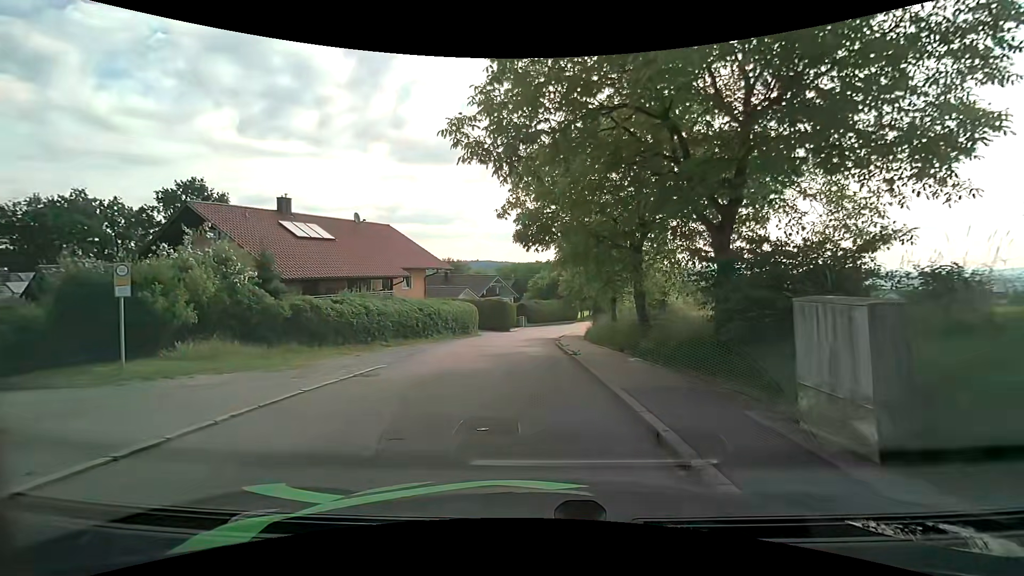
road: unclassified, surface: asphalt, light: Day
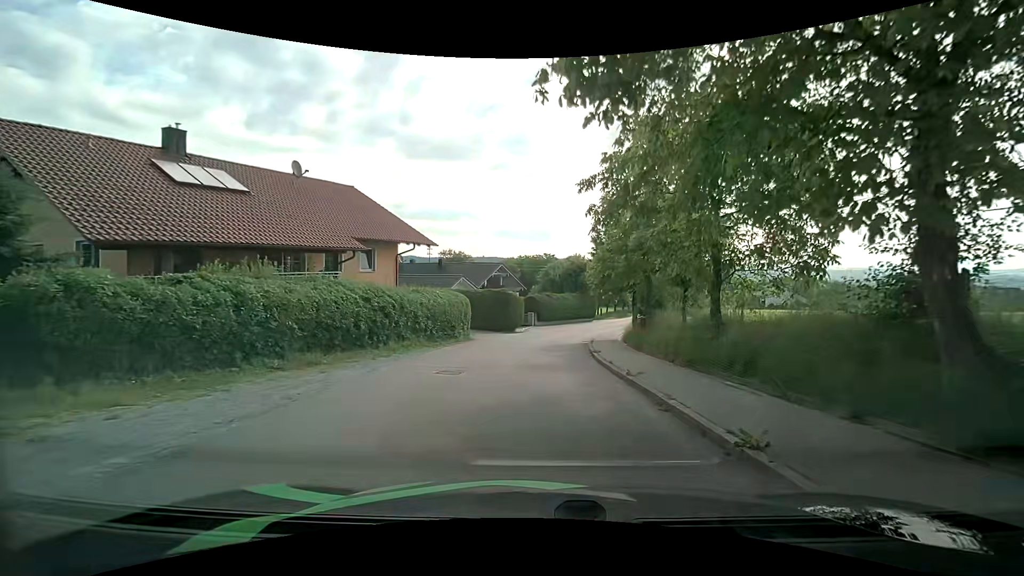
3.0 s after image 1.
(-0.5, +12.0) m; +1°
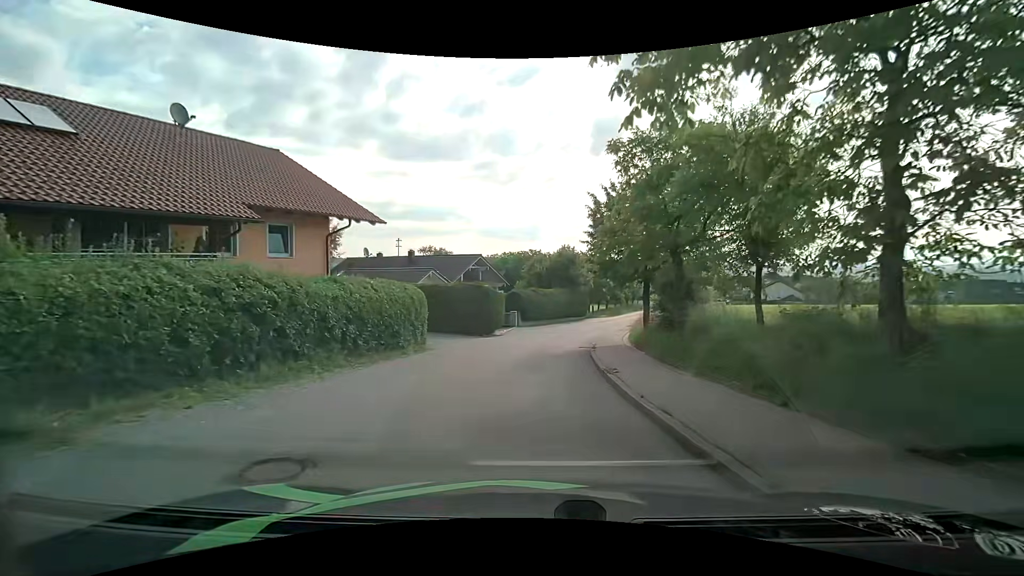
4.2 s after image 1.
(+0.1, +7.2) m; +1°
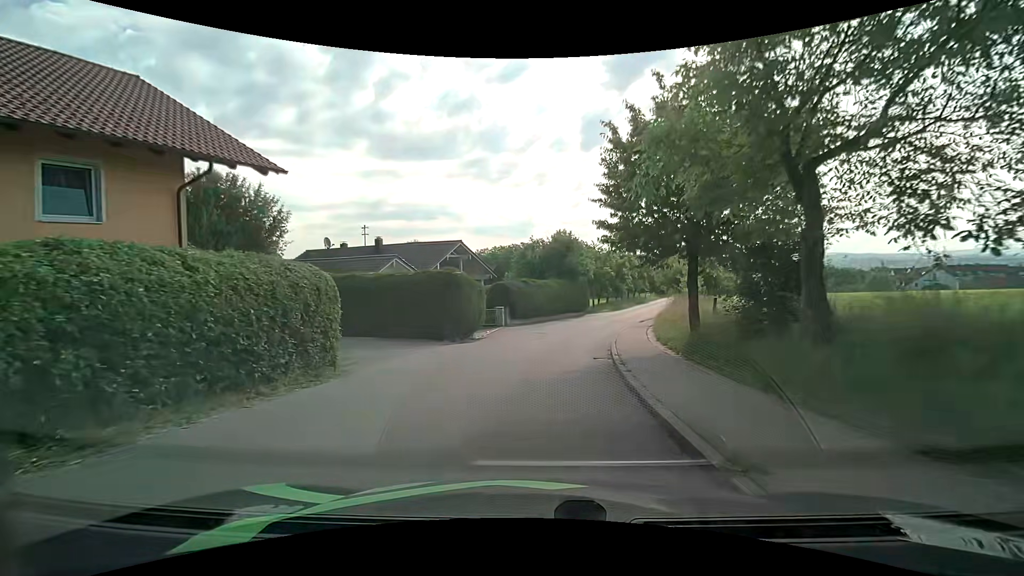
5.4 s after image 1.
(+0.1, +8.0) m; +1°
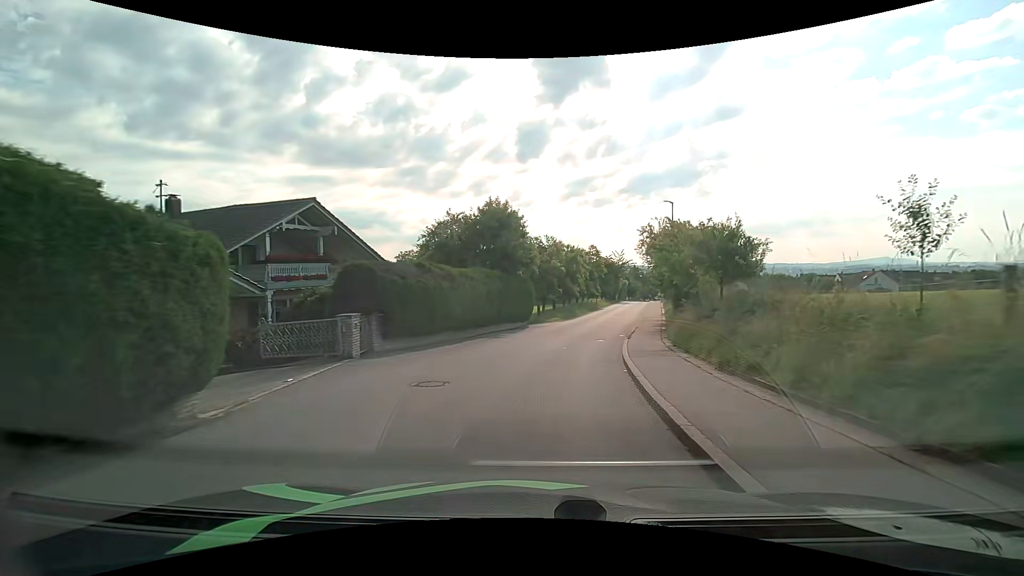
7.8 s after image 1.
(+0.8, +16.8) m; +9°
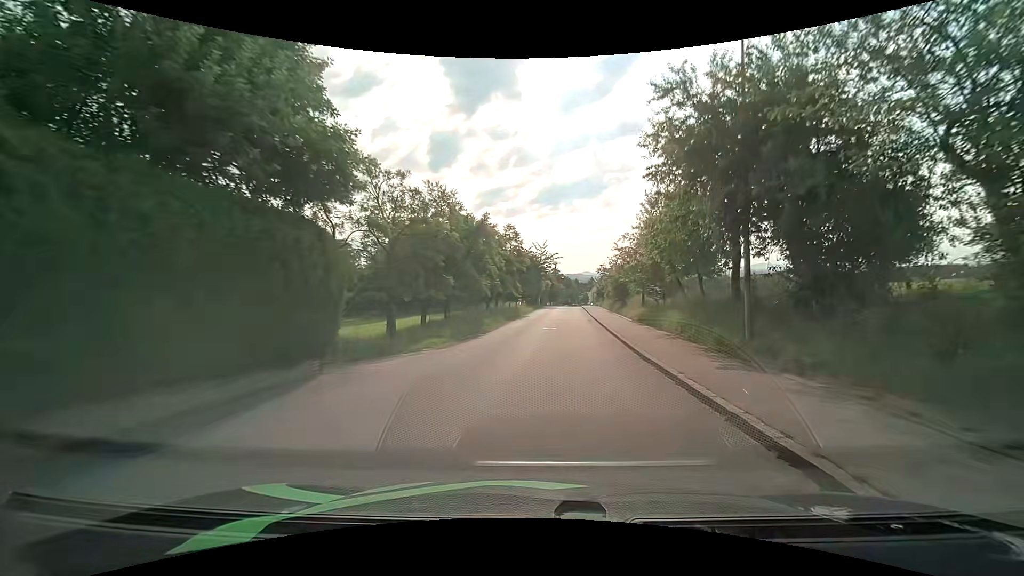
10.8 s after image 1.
(+1.0, +22.7) m; +9°
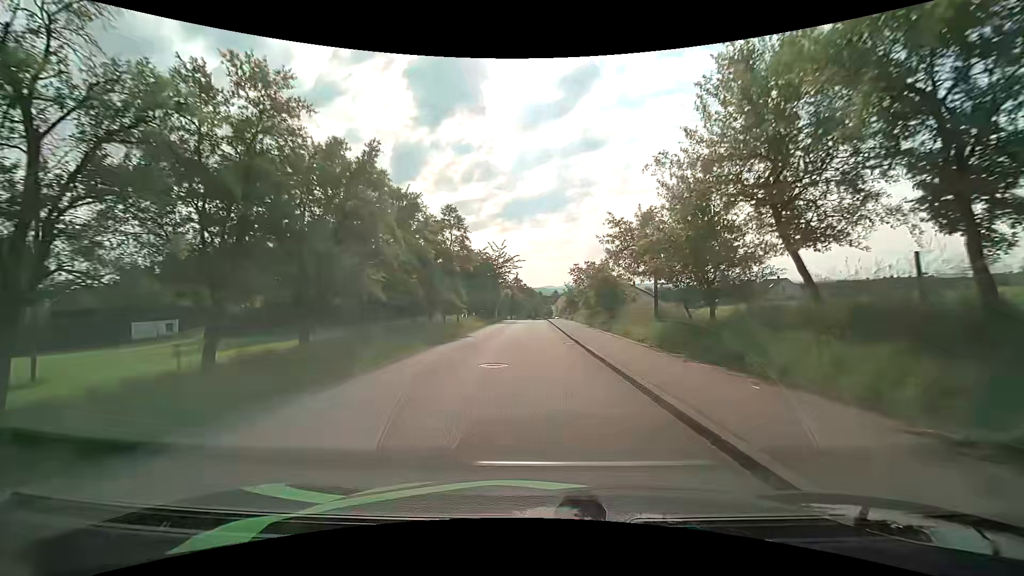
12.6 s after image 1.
(+0.5, +14.1) m; +3°
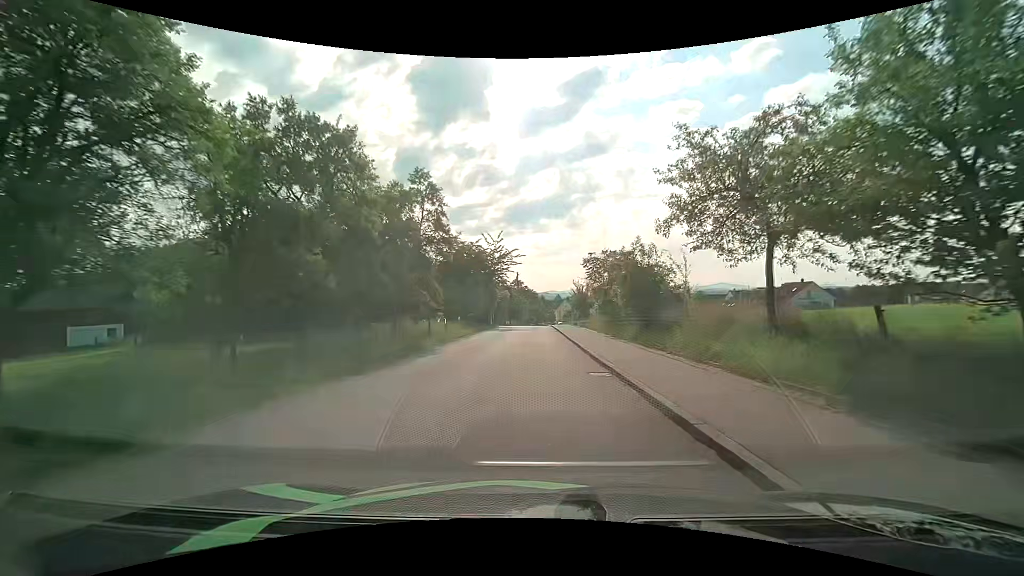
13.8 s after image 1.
(+0.1, +9.6) m; 0°
(0, +10) (0, +20) (0, +30) (0, +40) (0, +50) (0, +60) (+1, +70) (+1, +80) (+2, +90) (+3, +100) m
